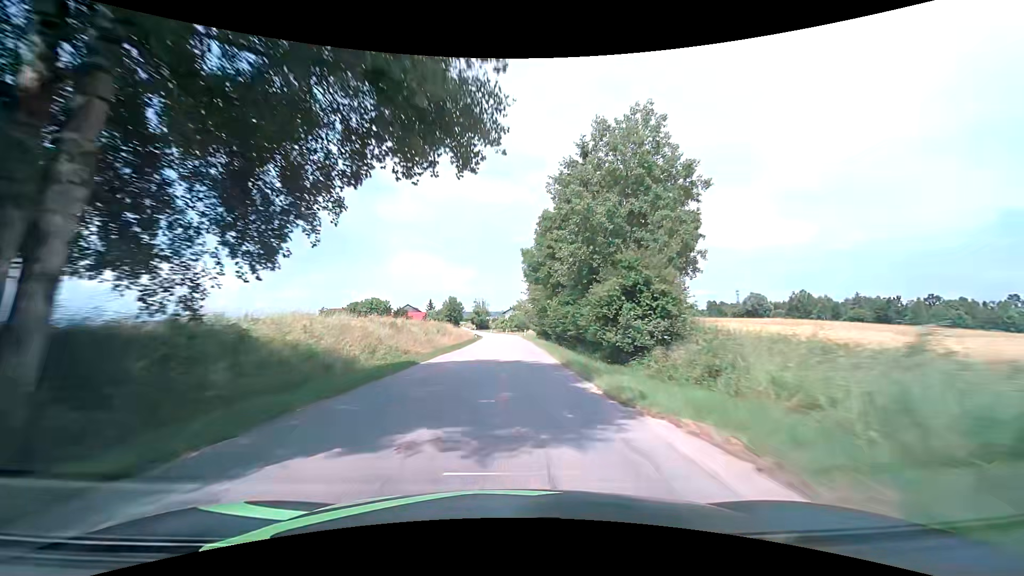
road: tertiary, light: Day
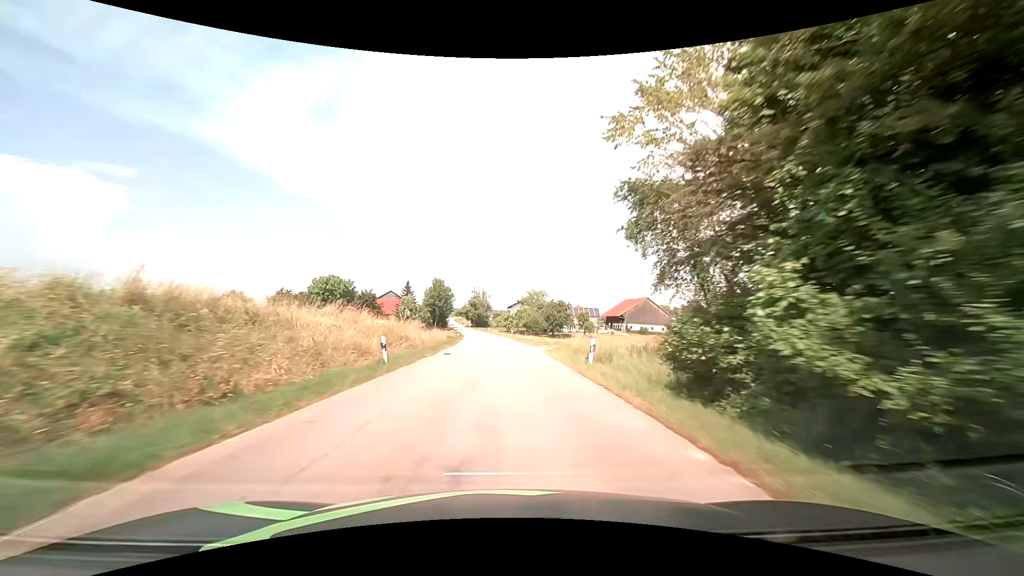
(-0.5, +53.7) m; -1°
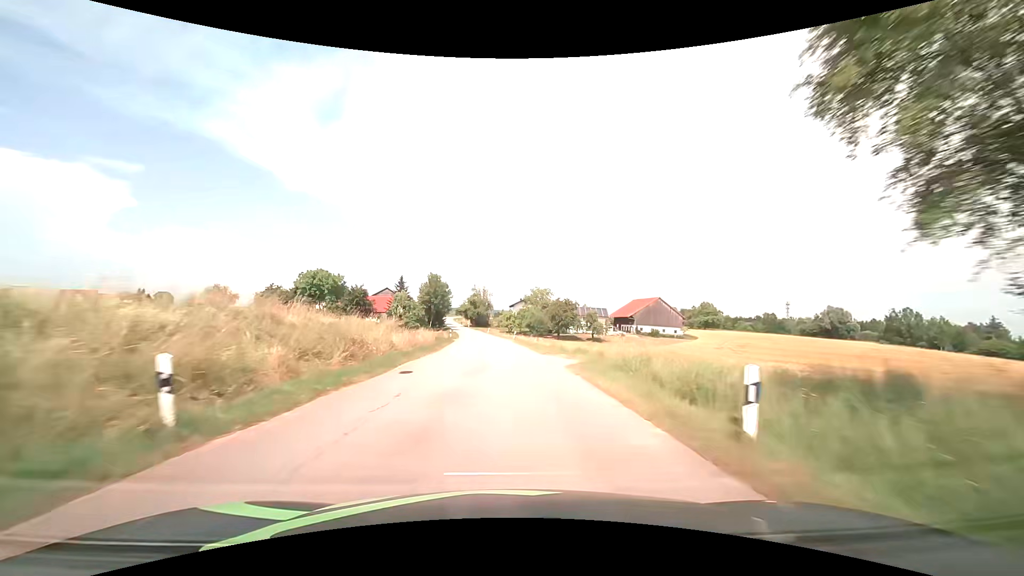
(0.0, +10.7) m; 0°
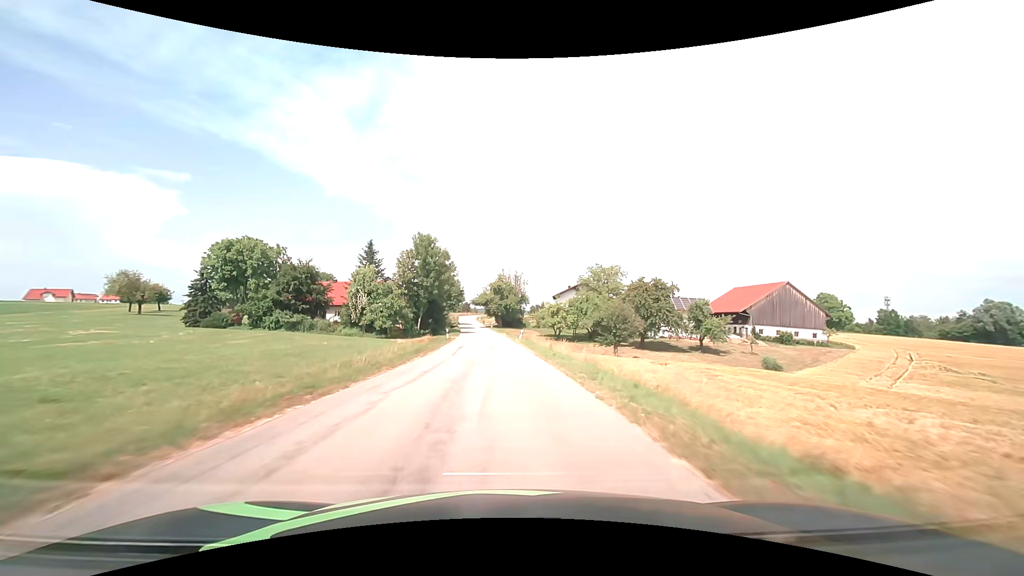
(-1.6, +53.7) m; -4°
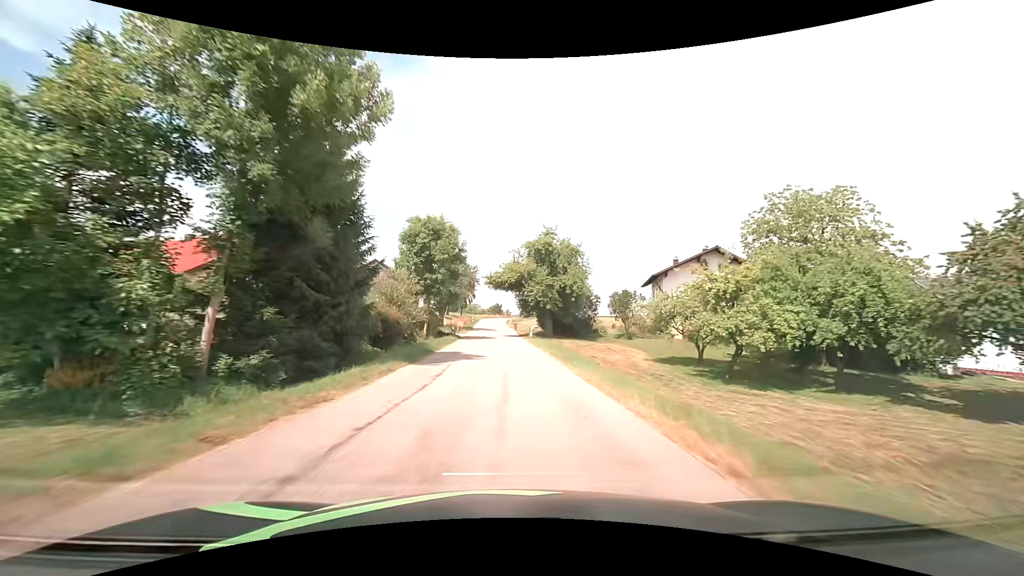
(-2.0, +53.7) m; -4°
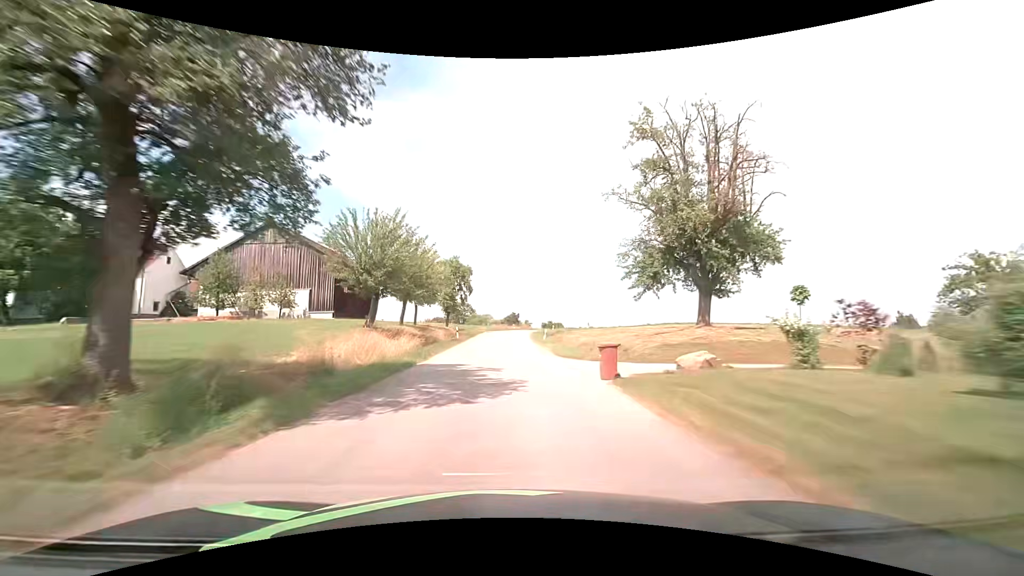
(-1.1, +53.3) m; -2°
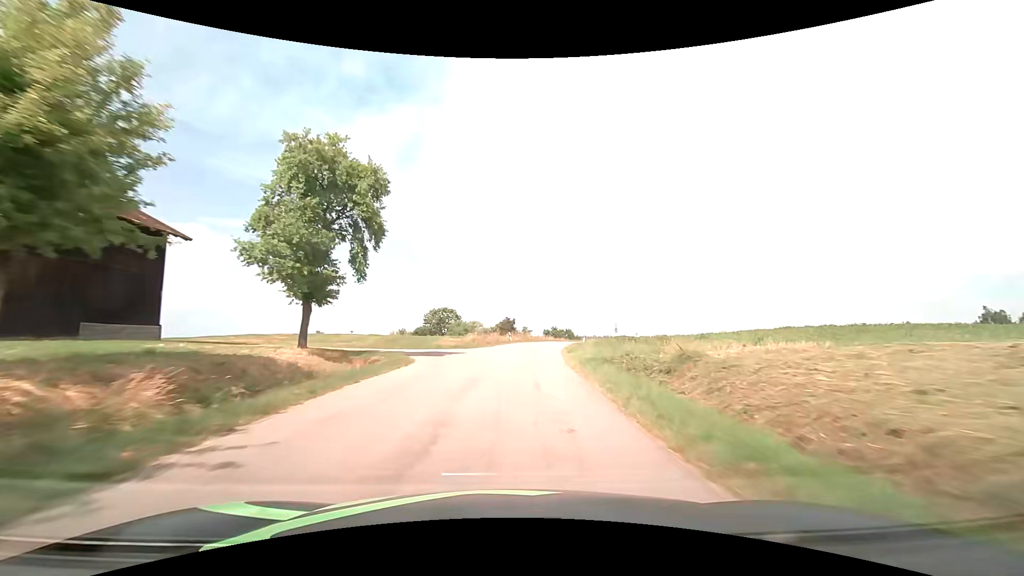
(+0.2, +42.3) m; +1°
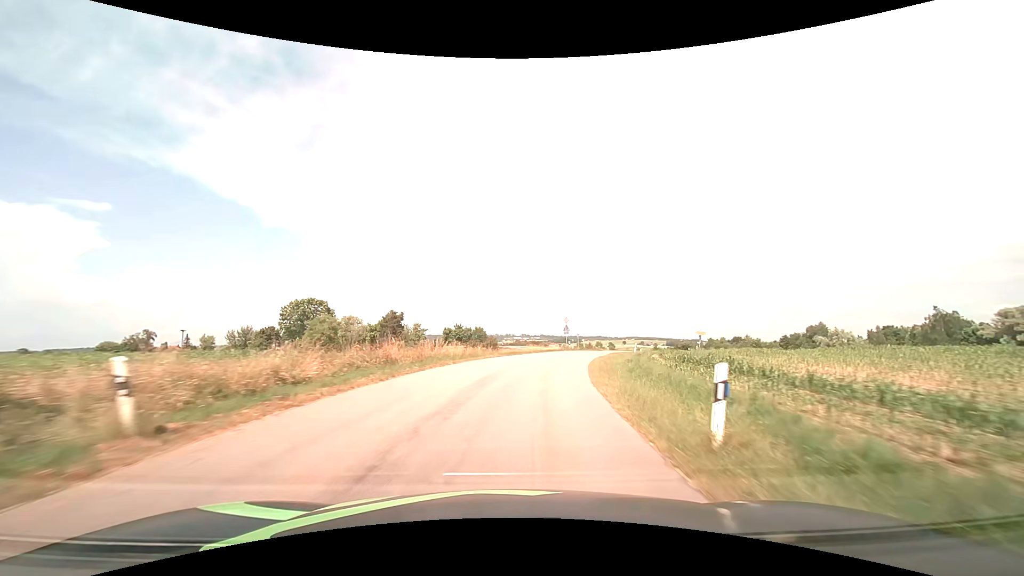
(+3.2, +41.8) m; +11°
(0, +10) (+2, +20) (+3, +30) (+6, +39) (+9, +49) (+13, +58) (+18, +67) (+24, +75) (+26, +84) (+19, +91) m
